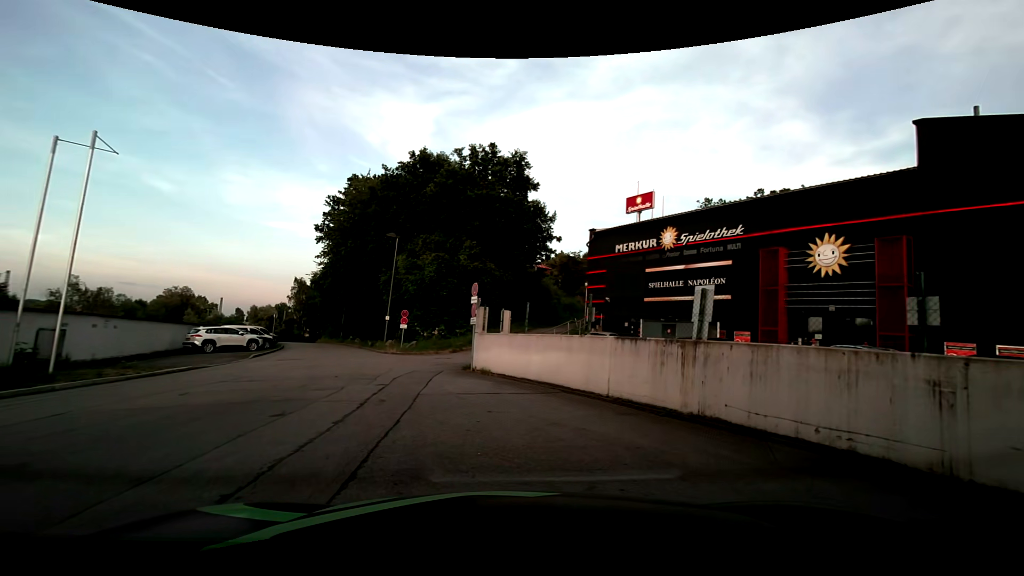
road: residential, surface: asphalt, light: Day
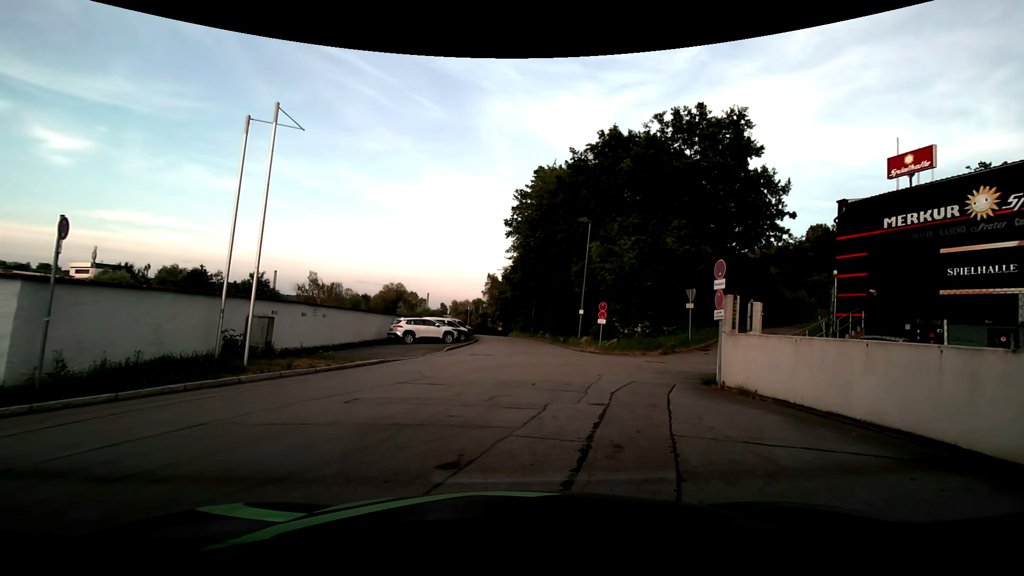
(-0.8, +4.1) m; -19°
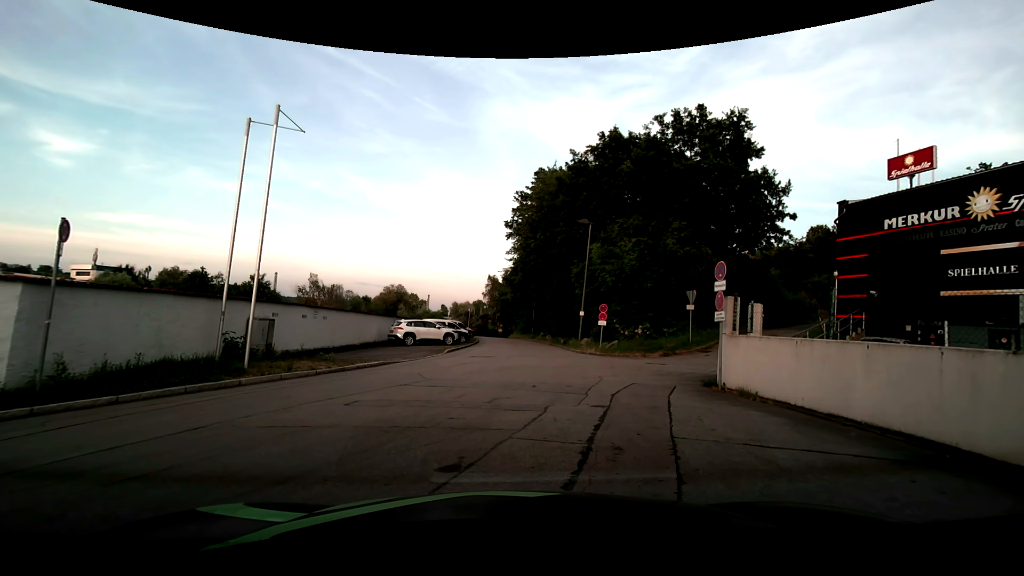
(0.0, +0.1) m; 0°
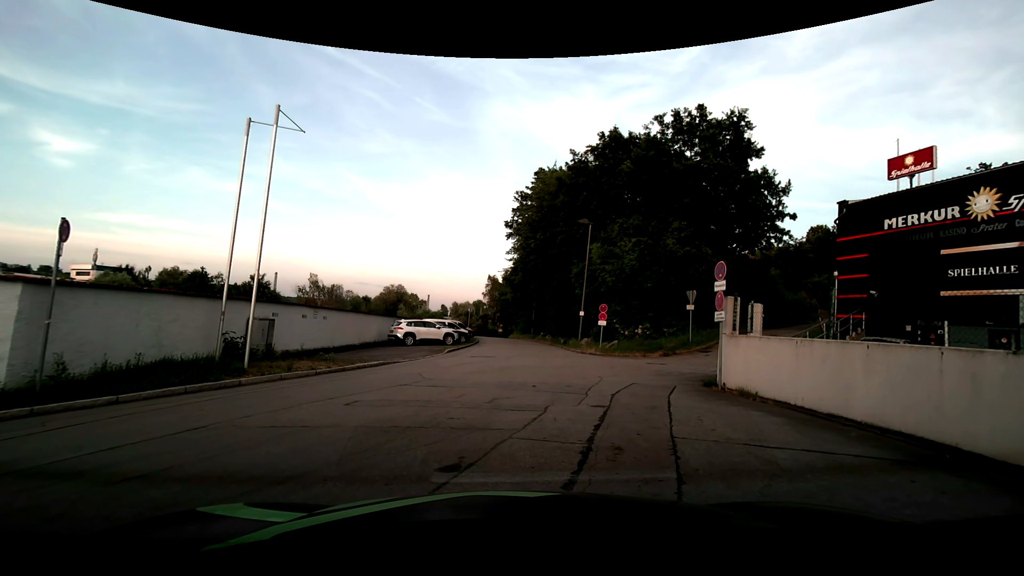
(0.0, 0.0) m; 0°
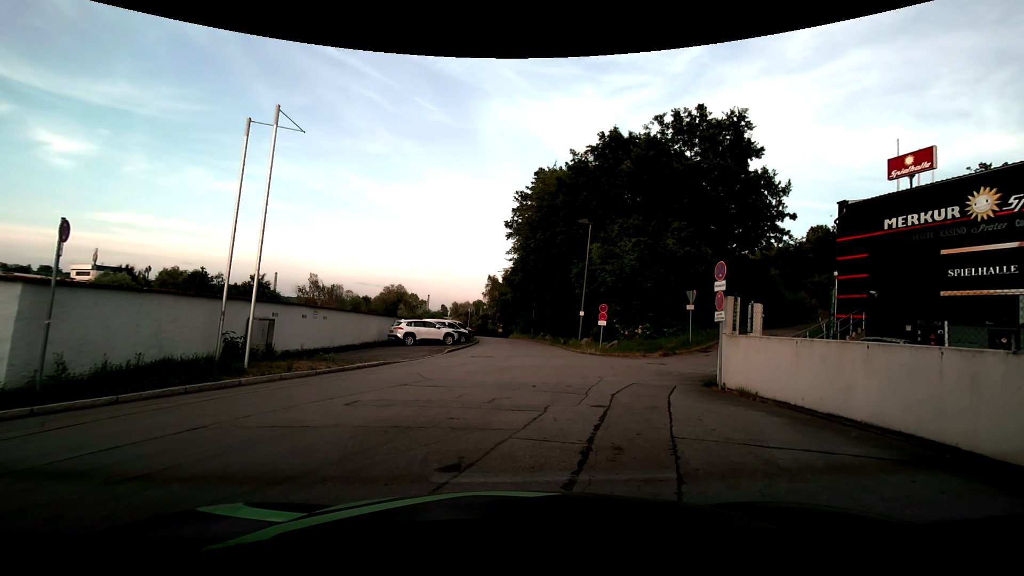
(0.0, 0.0) m; 0°
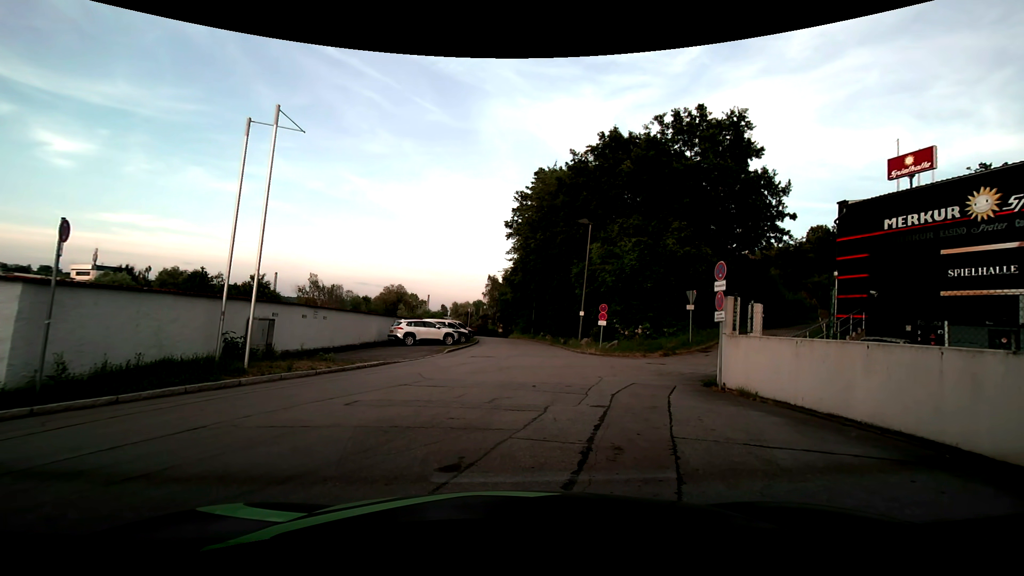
(0.0, 0.0) m; 0°
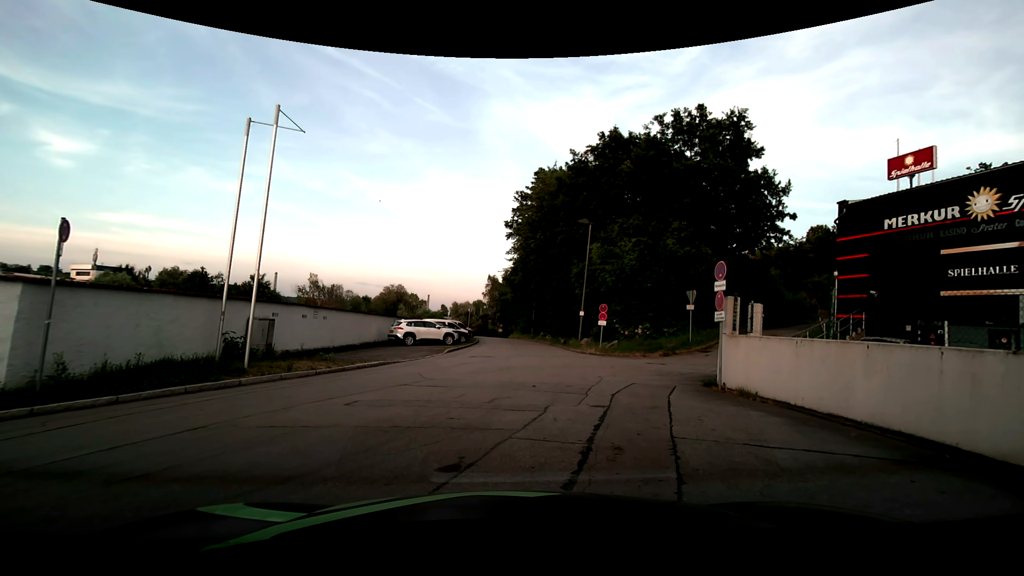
(0.0, 0.0) m; 0°
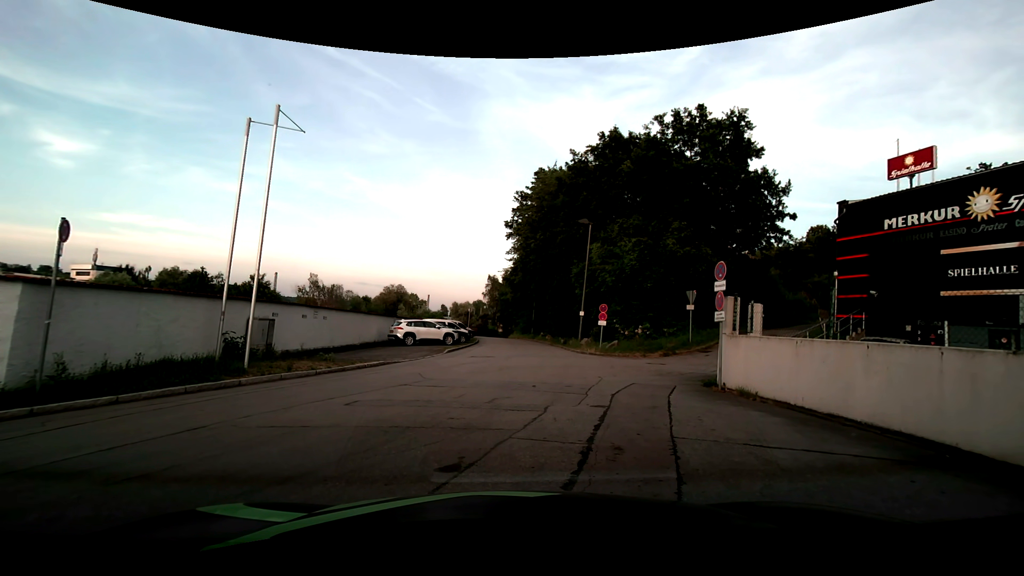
(0.0, 0.0) m; 0°
